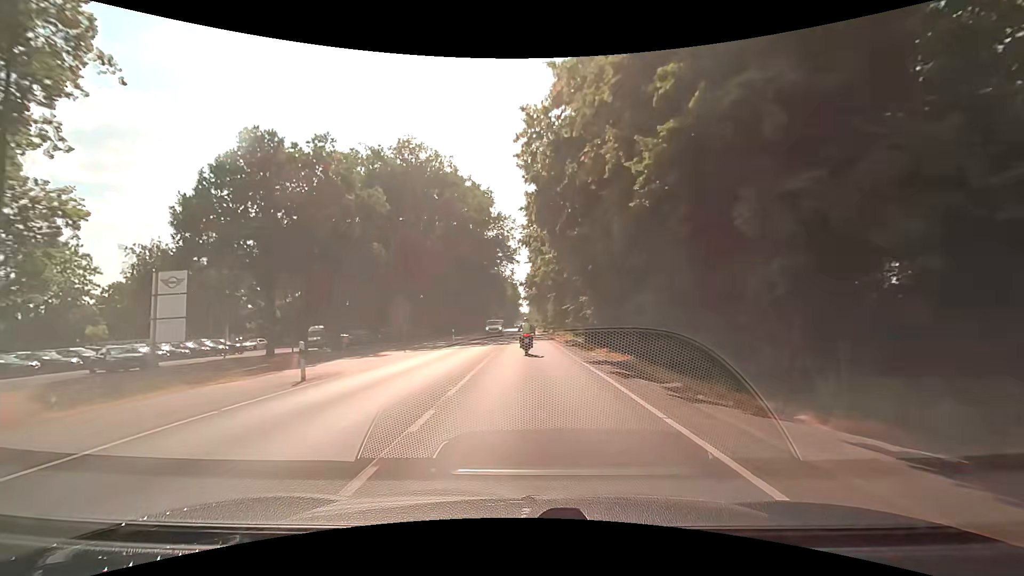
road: secondary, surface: asphalt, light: Day
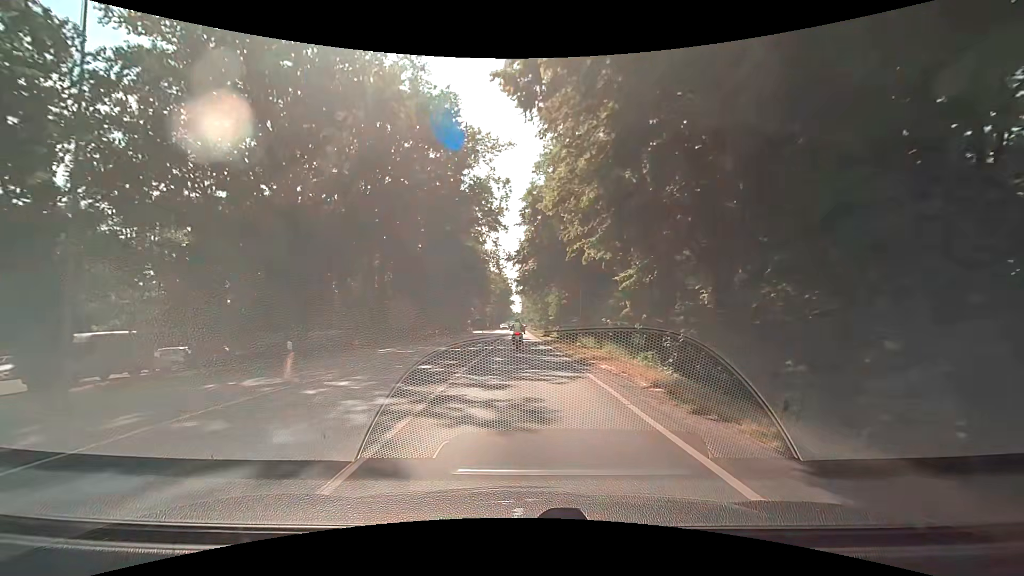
(+0.3, +29.1) m; +1°
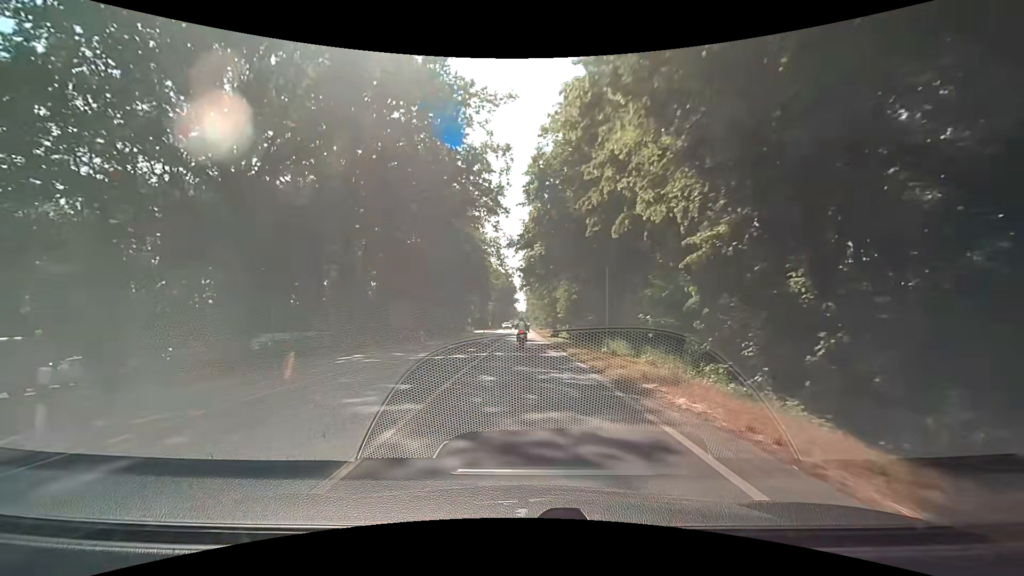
(0.0, +7.3) m; -1°
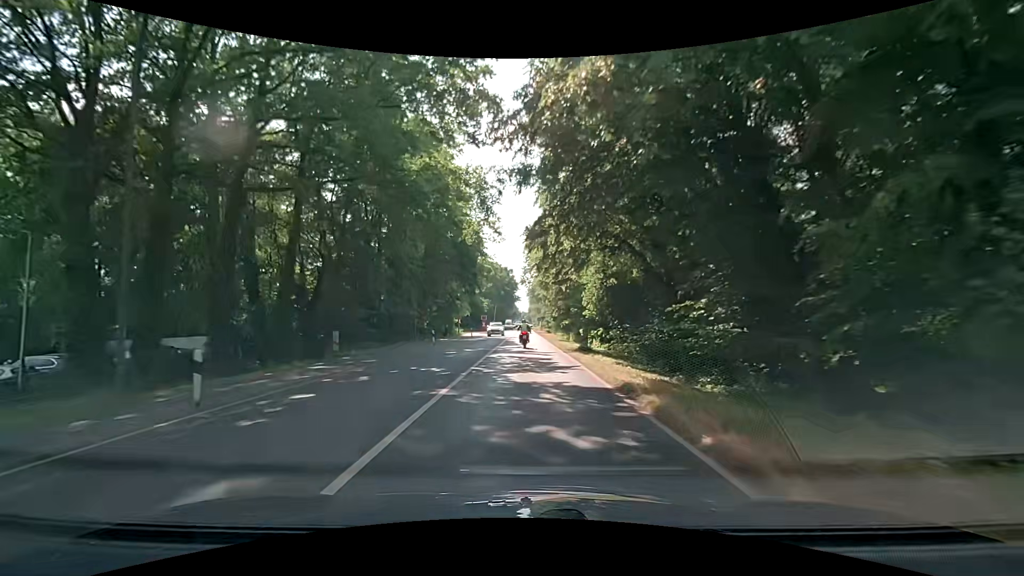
(+0.1, +22.2) m; +1°
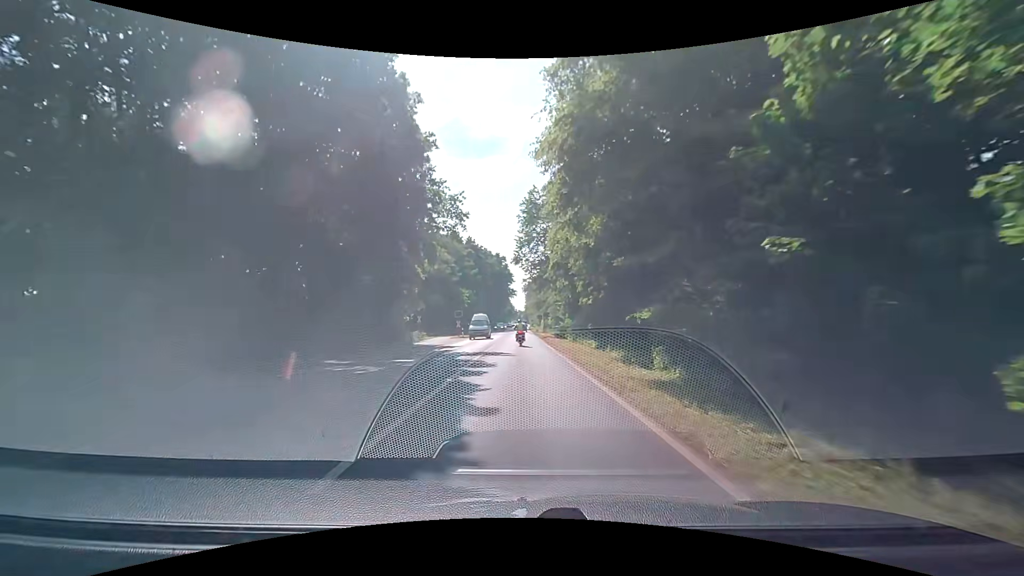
(+0.1, +30.5) m; +1°
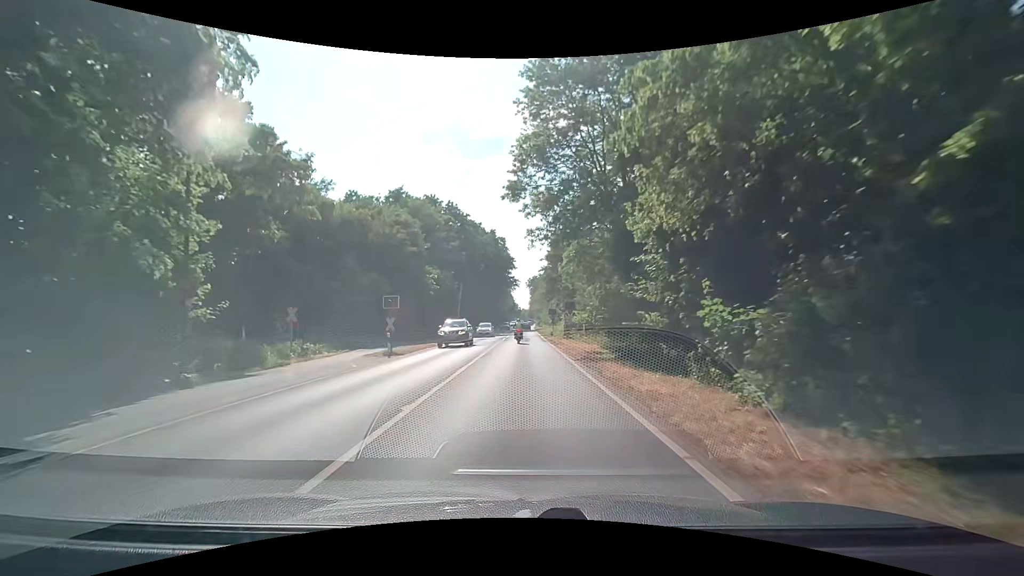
(-0.3, +31.0) m; 0°
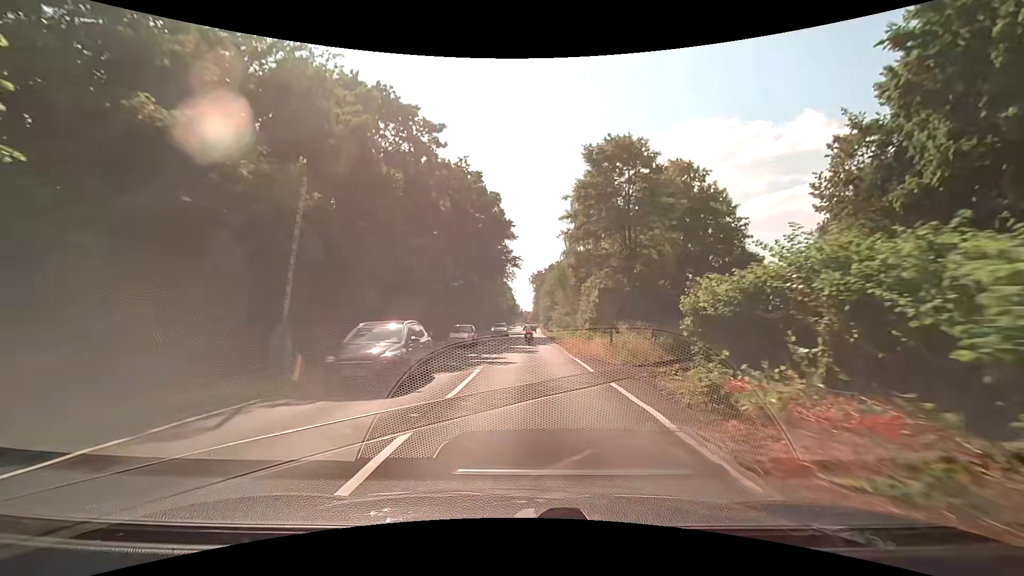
(-0.9, +39.3) m; -1°
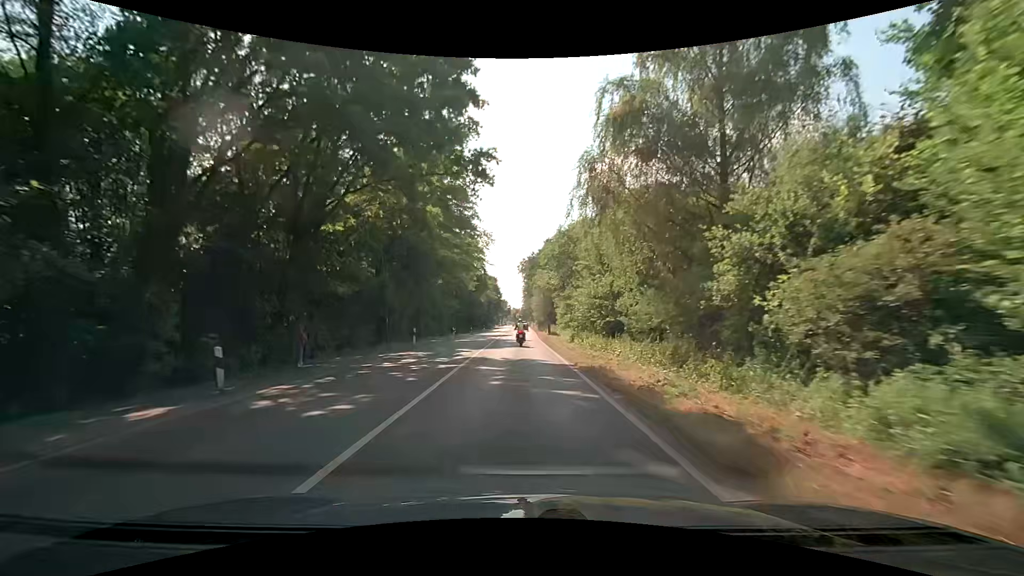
(+0.8, +41.2) m; +2°
(0, +10) (0, +20) (0, +30) (0, +40) (0, +50) (0, +60) (0, +70) (0, +80) (0, +90) (0, +100) m
